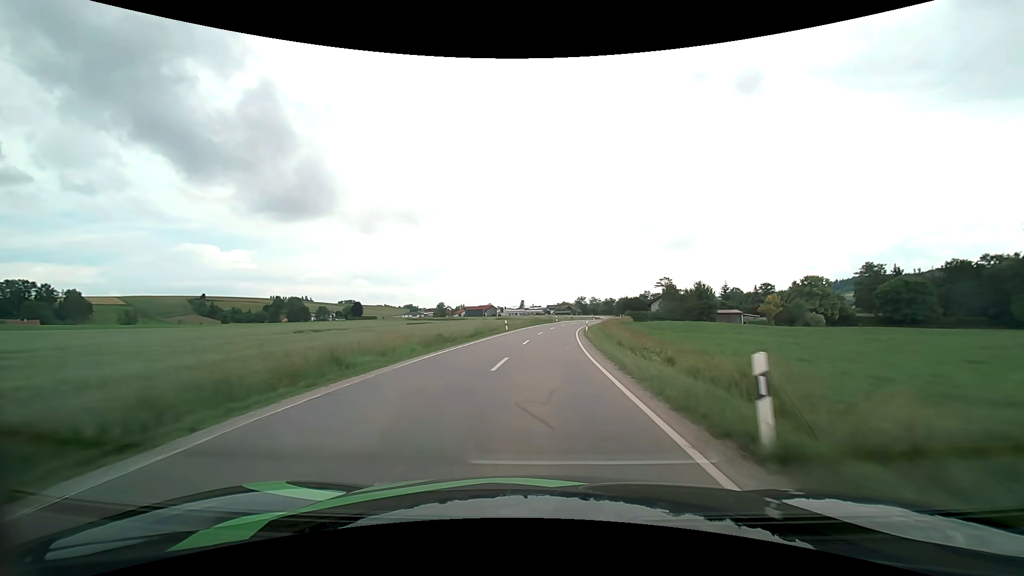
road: secondary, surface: asphalt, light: Day
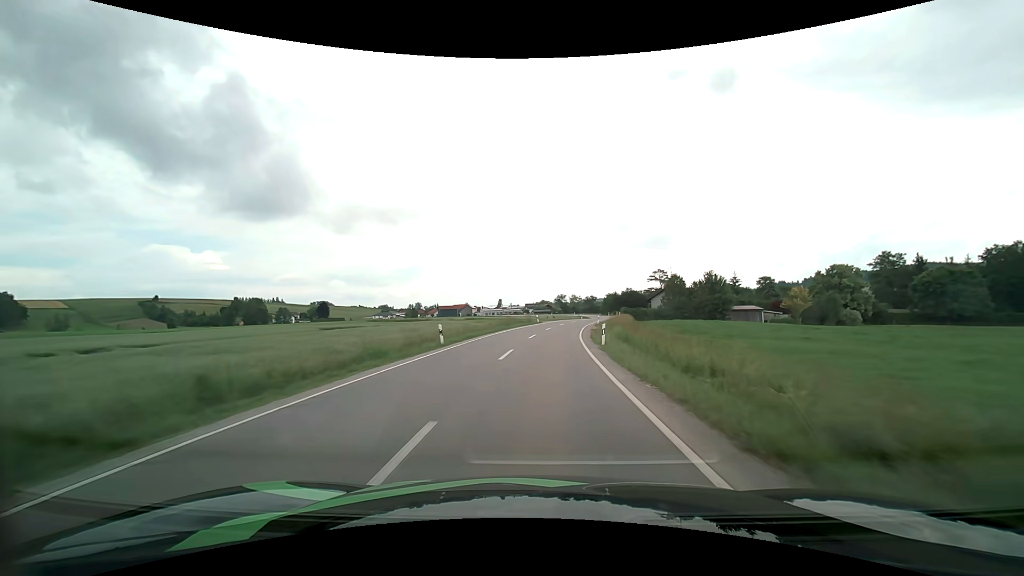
(+0.4, +21.9) m; +2°
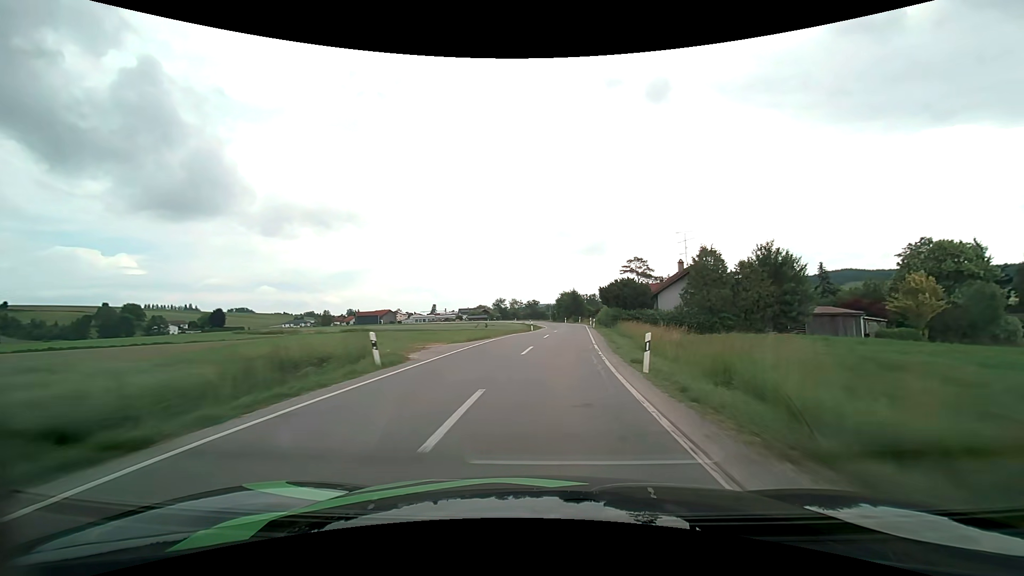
(+2.5, +45.2) m; +7°
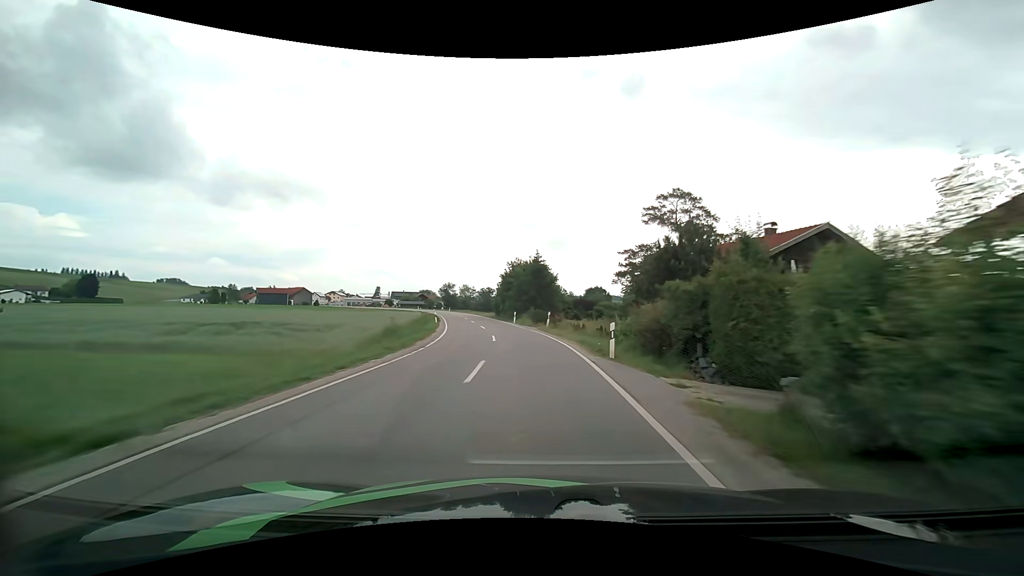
(+4.0, +55.2) m; +5°
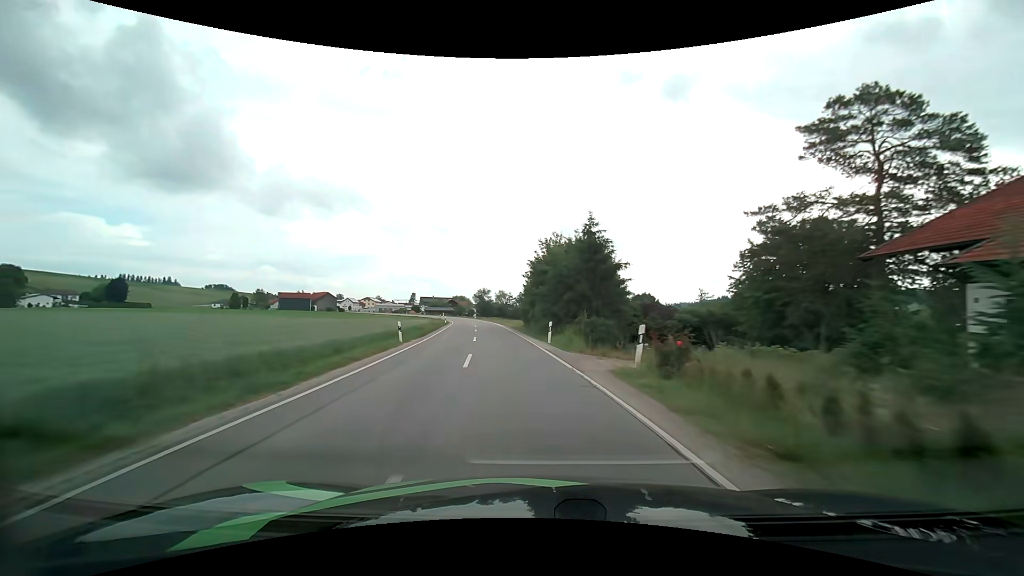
(-0.6, +21.3) m; -4°
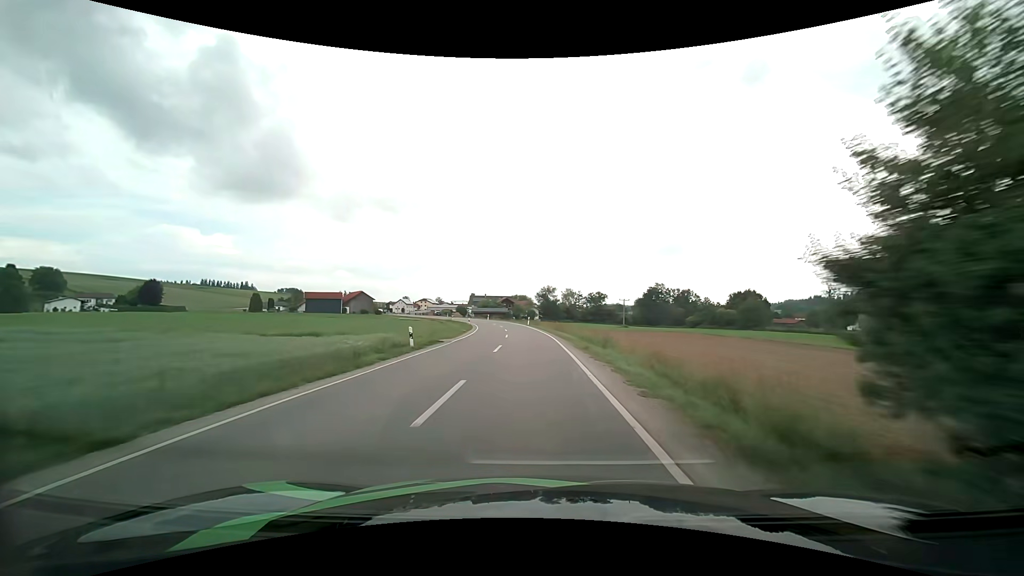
(-3.7, +42.2) m; -8°
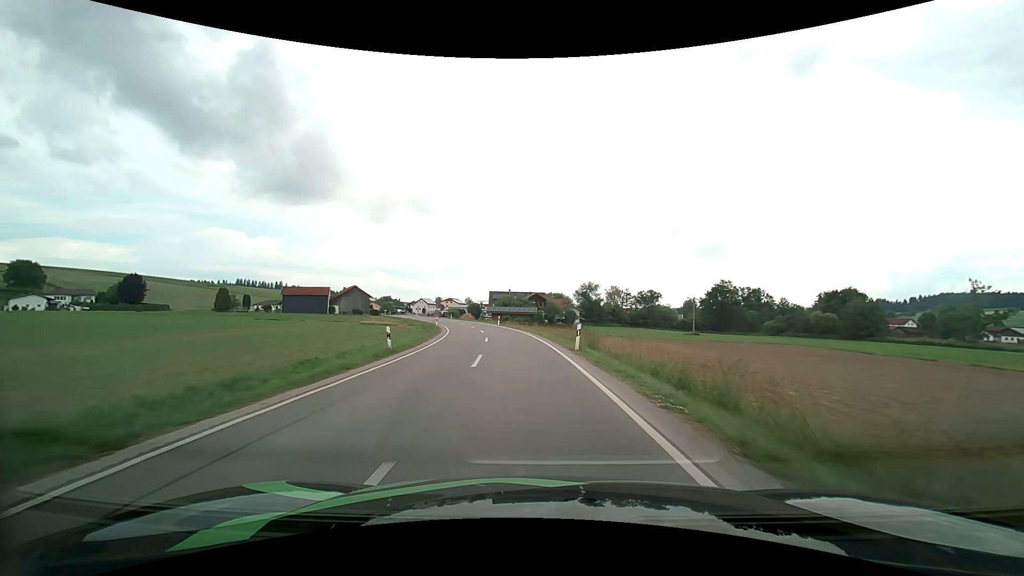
(-1.3, +41.1) m; -4°
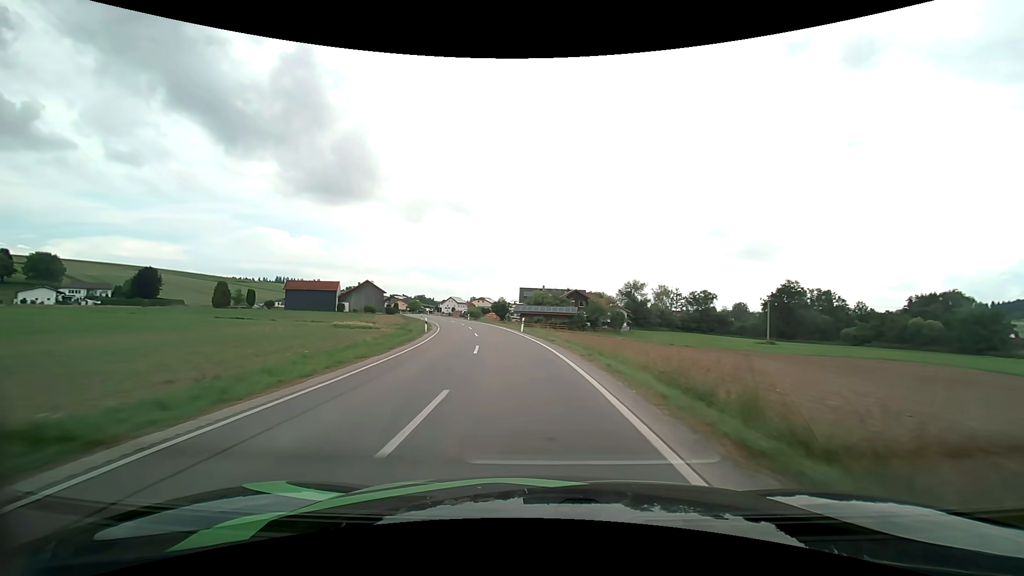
(-0.7, +20.2) m; -4°
(0, +10) (-1, +20) (-2, +30) (-4, +40) (-6, +50) (-8, +59) (-11, +69) (-14, +79) (-17, +88) (-20, +98) m
